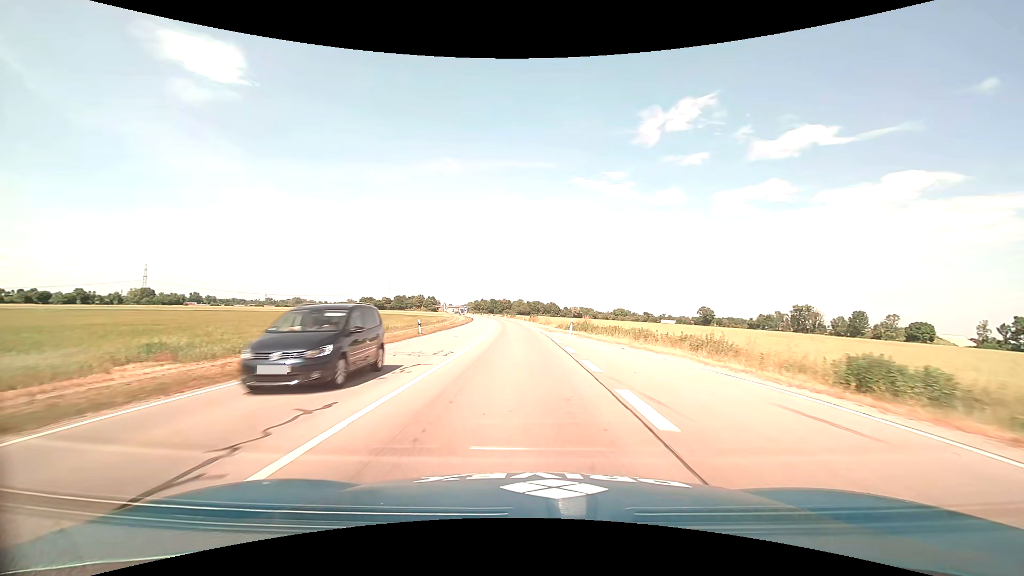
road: primary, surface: asphalt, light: Day
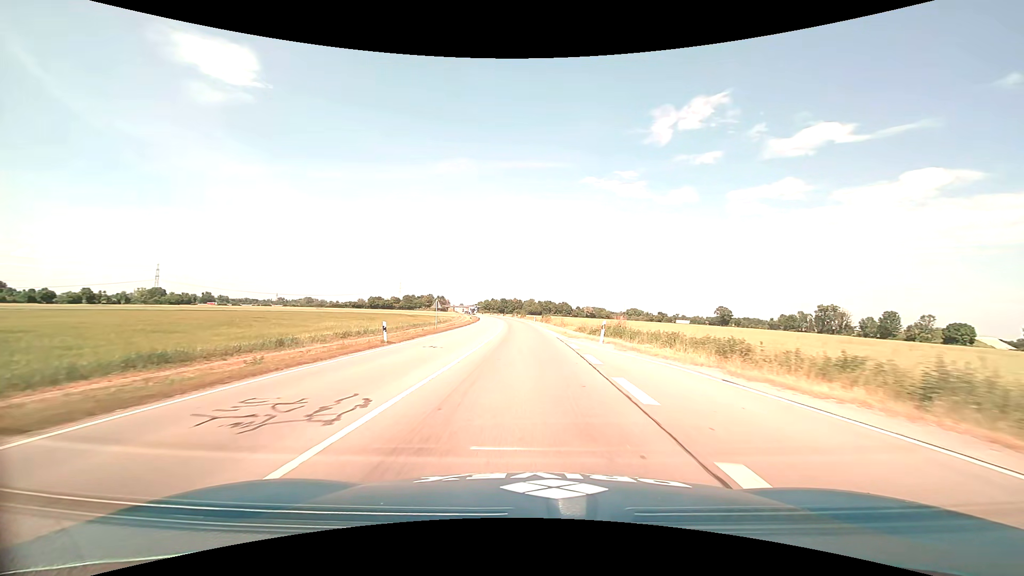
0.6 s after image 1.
(-0.1, +10.3) m; -1°
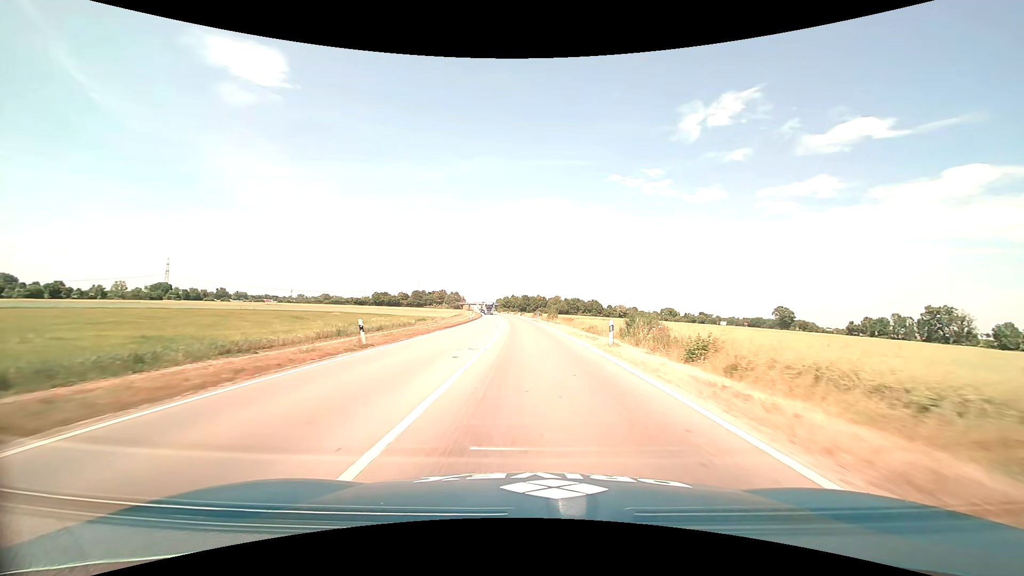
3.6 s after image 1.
(-1.6, +54.8) m; -3°
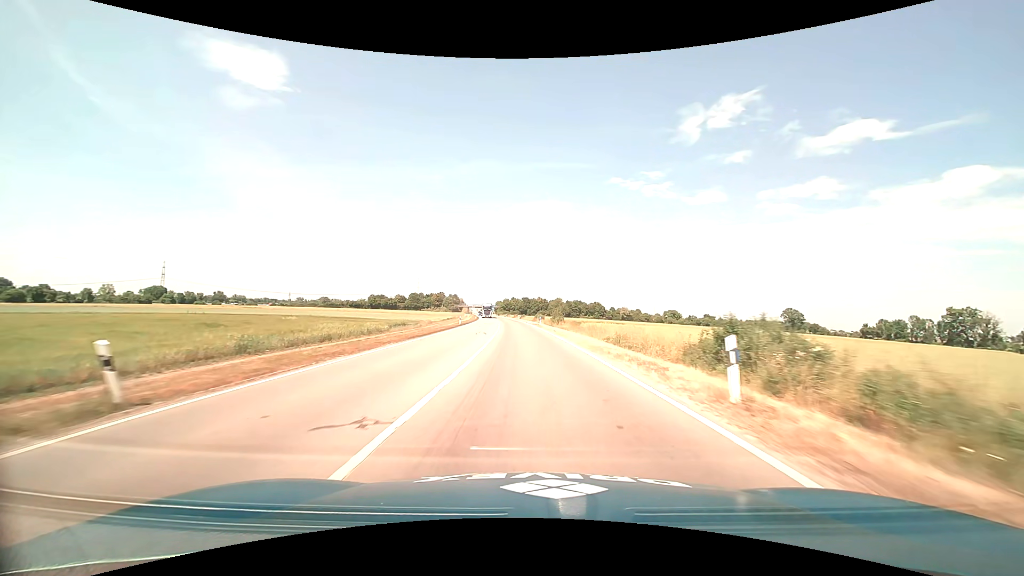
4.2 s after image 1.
(0.0, +11.3) m; 0°
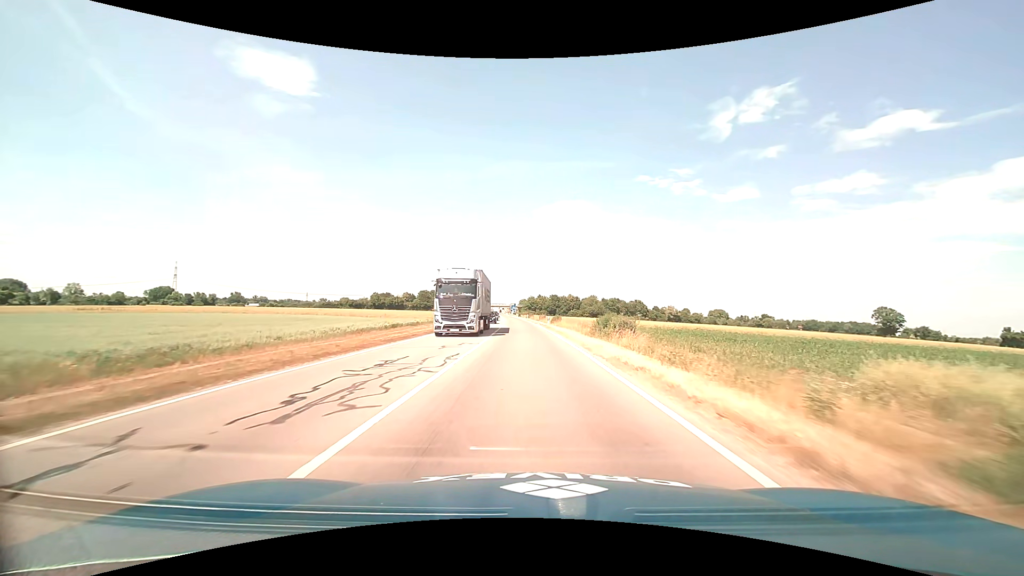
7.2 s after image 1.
(-1.7, +57.6) m; -3°
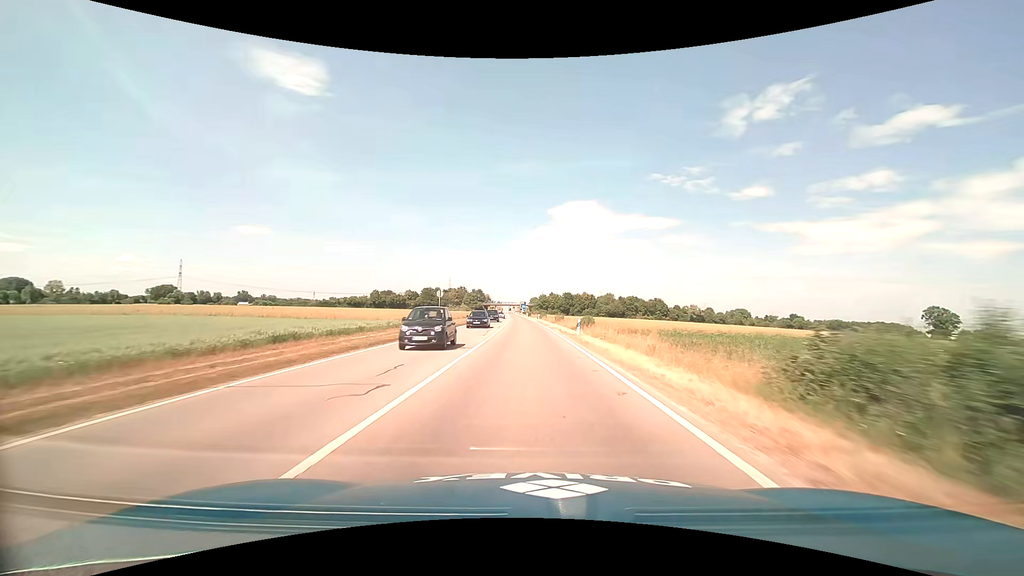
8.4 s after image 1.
(-0.2, +23.8) m; -1°
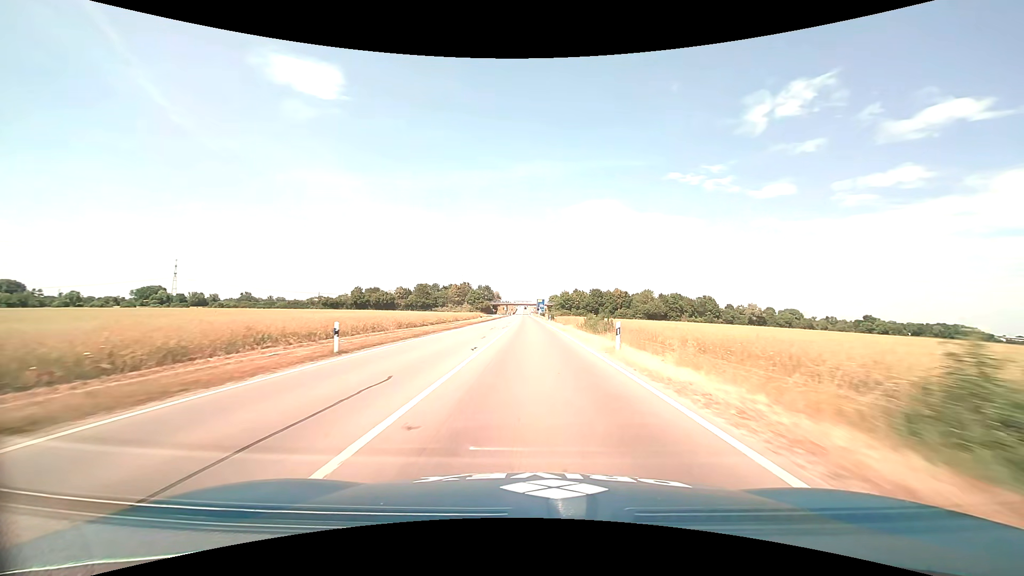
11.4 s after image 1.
(-1.3, +60.8) m; -2°
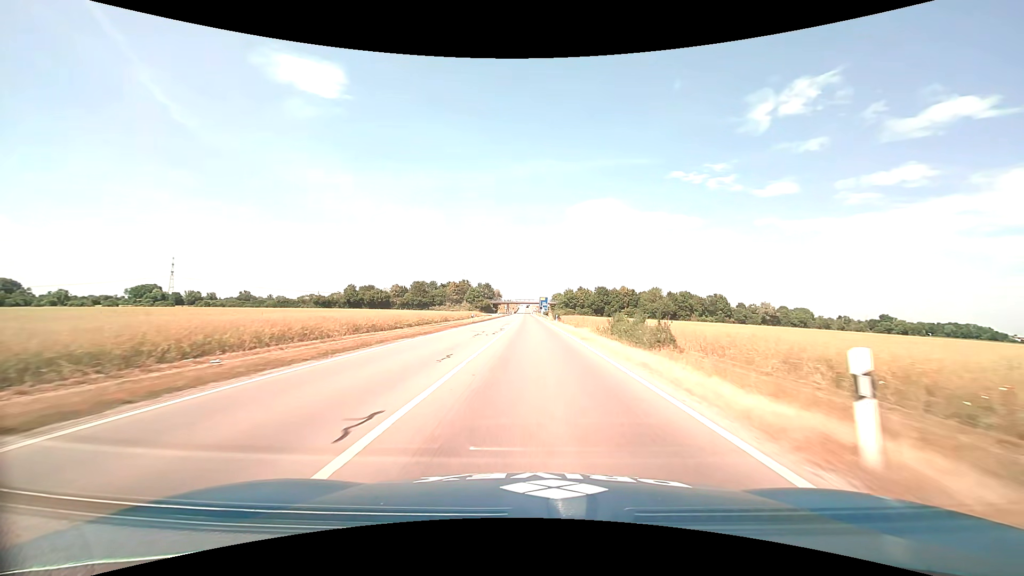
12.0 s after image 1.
(0.0, +12.2) m; 0°
(0, +10) (0, +20) (0, +30) (0, +40) (0, +50) (0, +60) (-1, +70) (-1, +80) (-1, +90) (-1, +100) m
